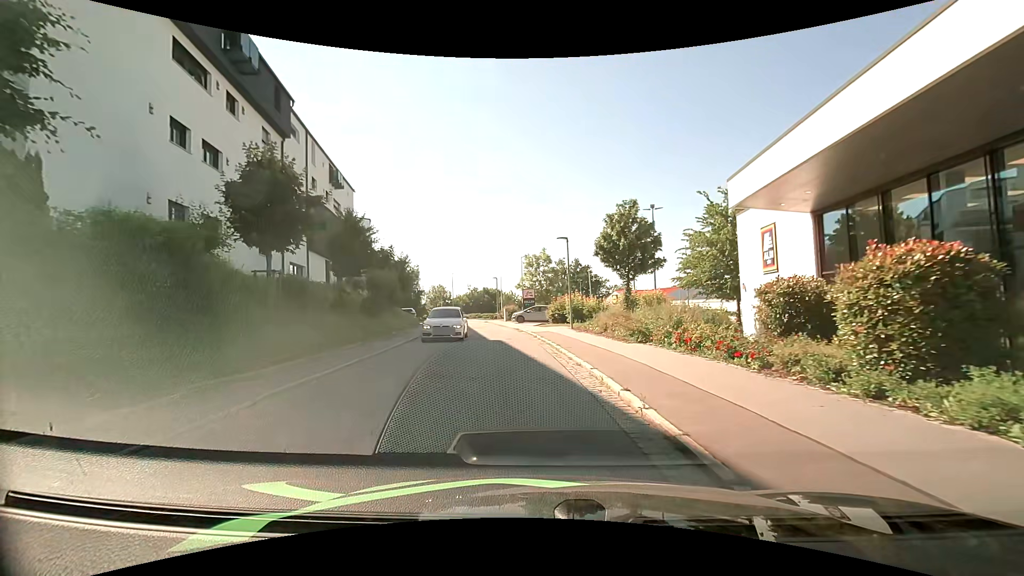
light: Day
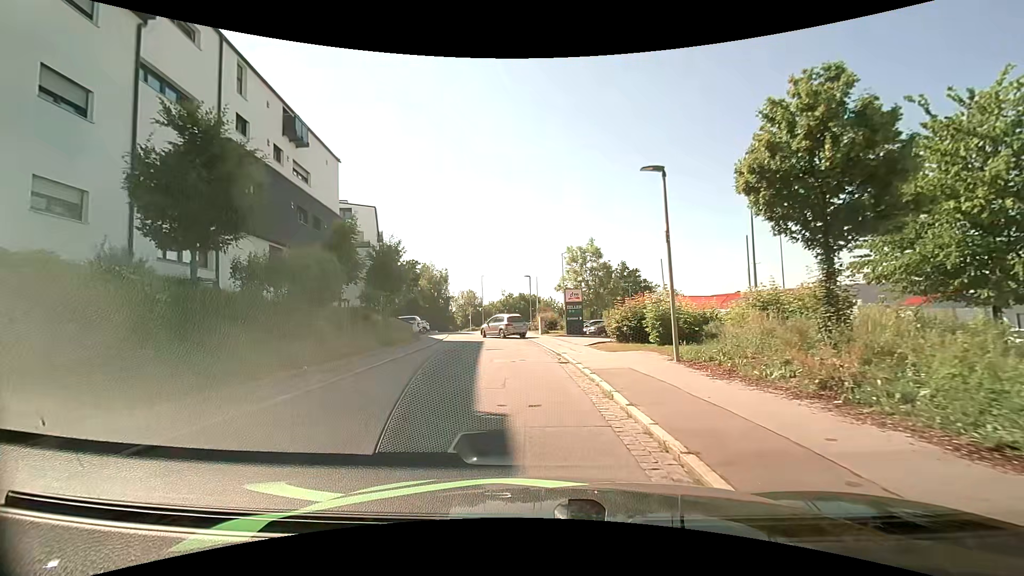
(-0.4, +14.2) m; -4°
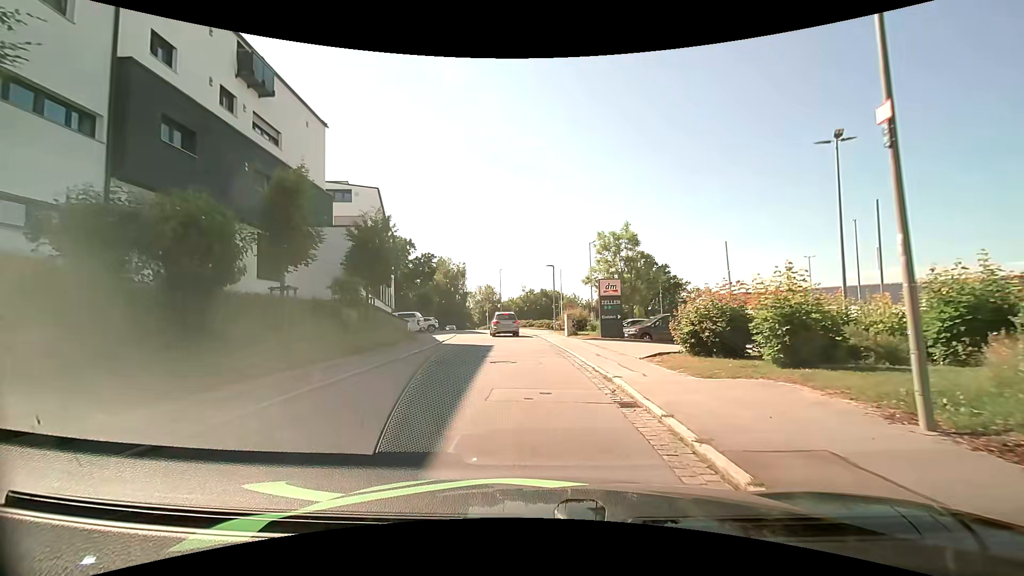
(-0.2, +7.1) m; -2°
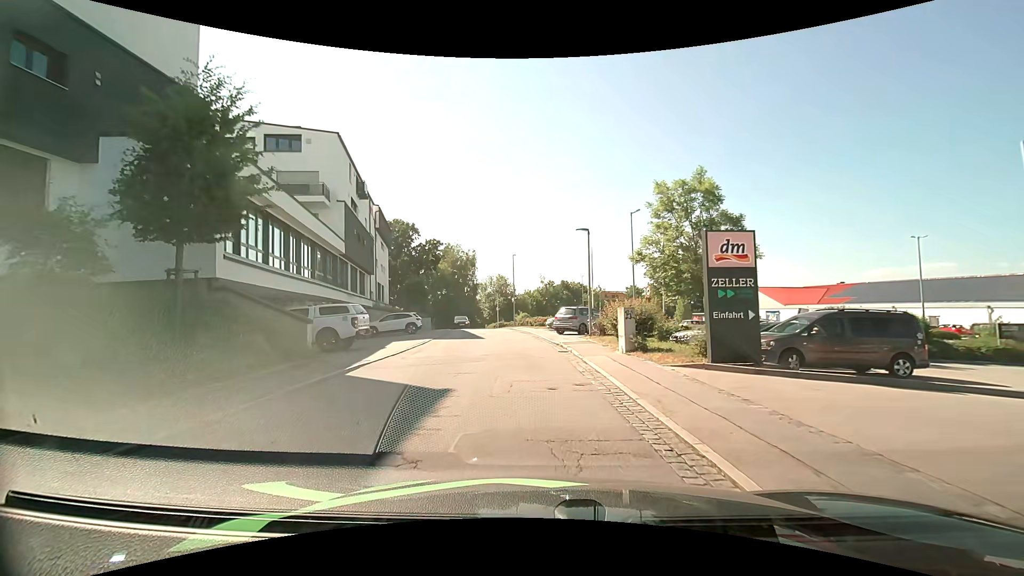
(-0.4, +14.4) m; -1°
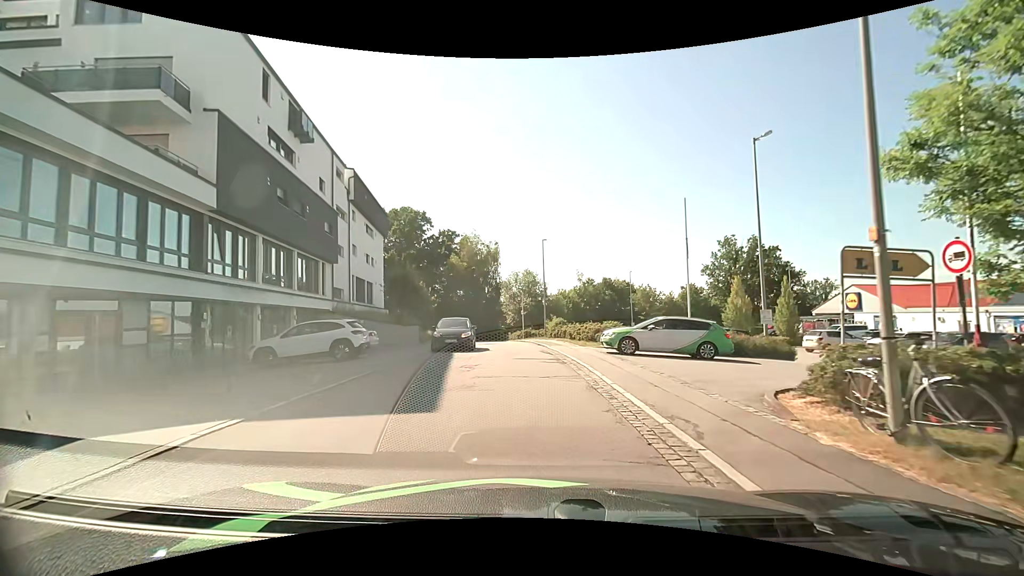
(-1.1, +17.6) m; -5°
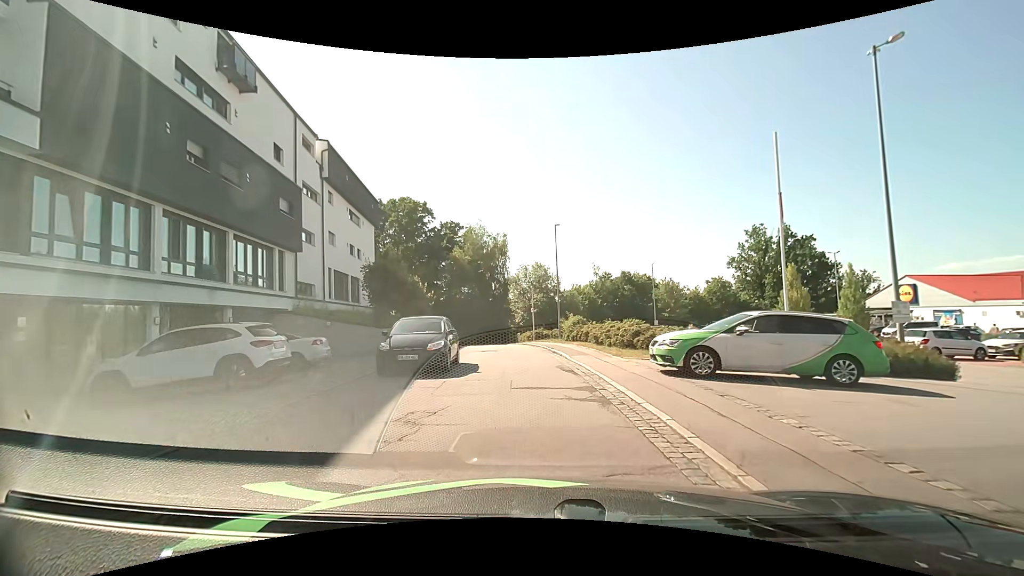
(-0.1, +7.3) m; -2°
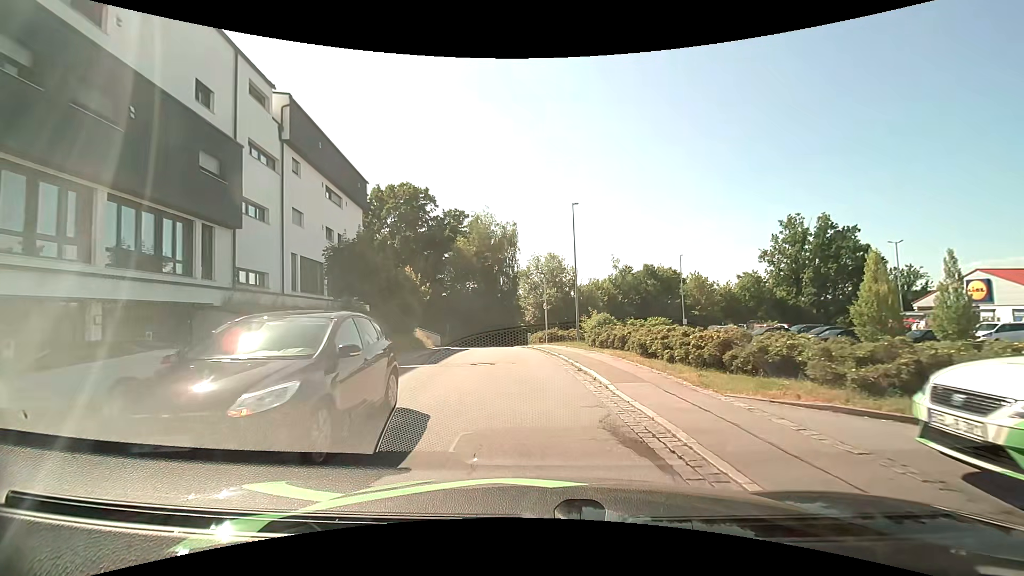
(-0.1, +7.4) m; -1°
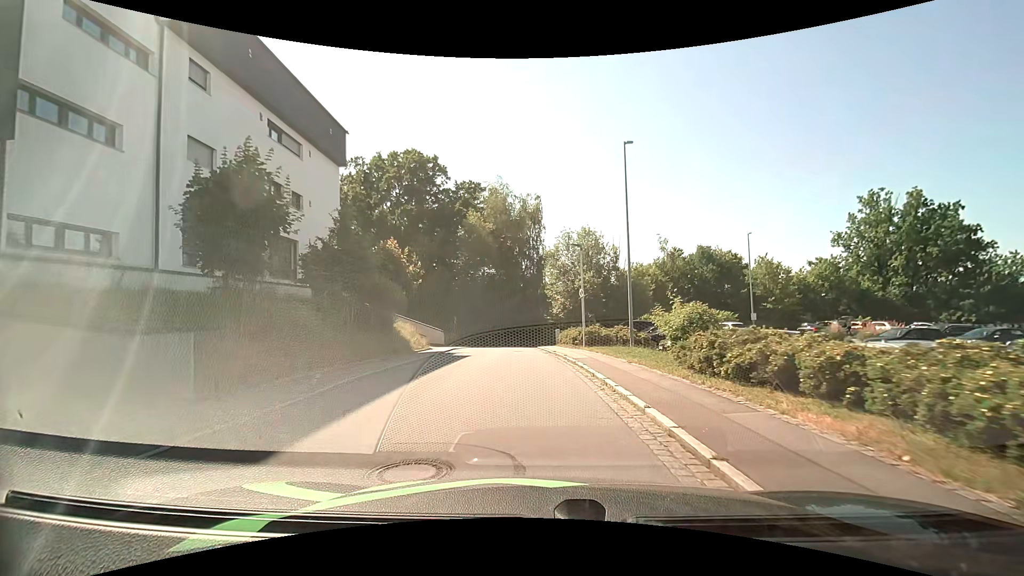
(-0.4, +11.3) m; -2°
